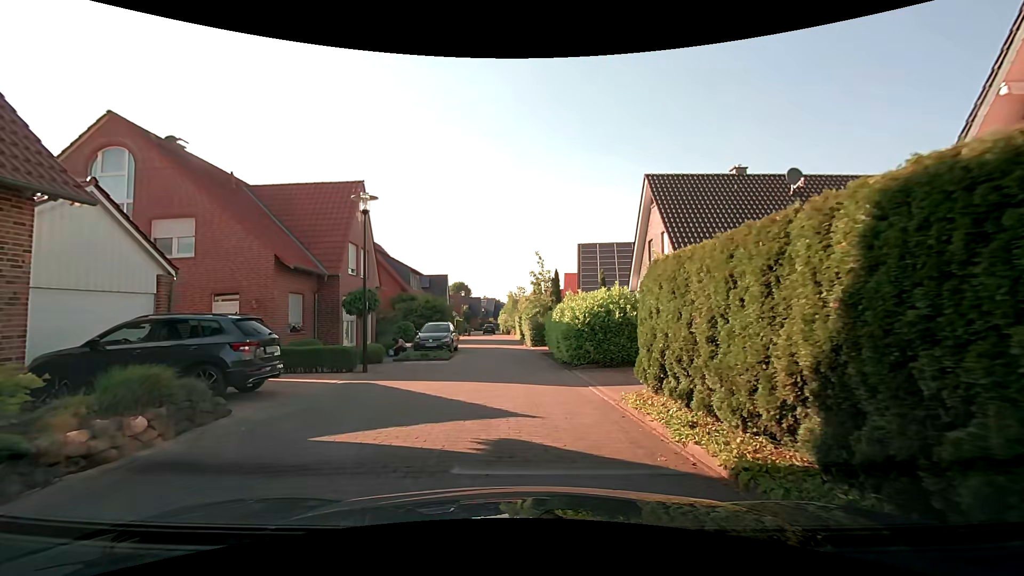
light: Day
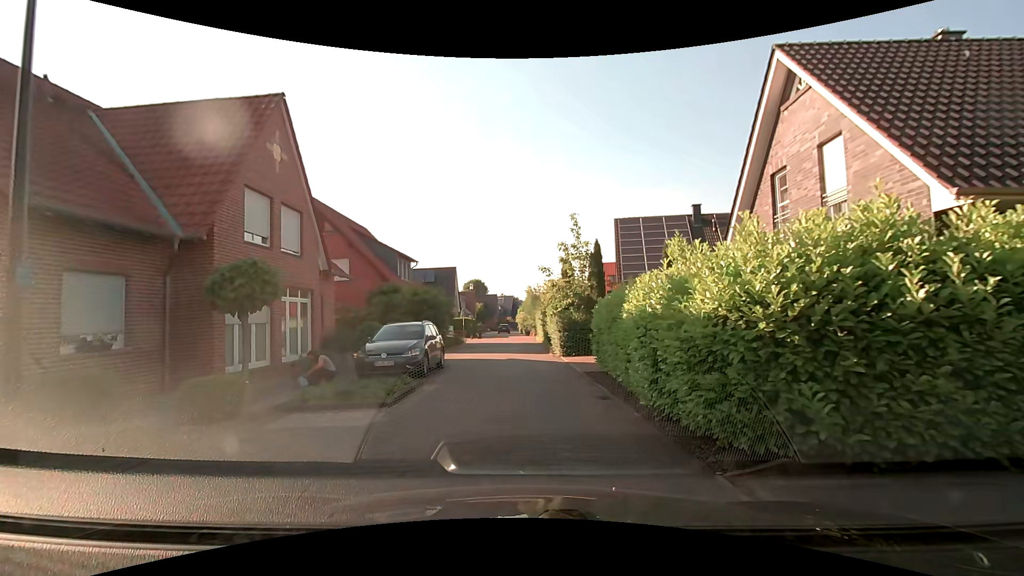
(-0.2, +10.5) m; -2°
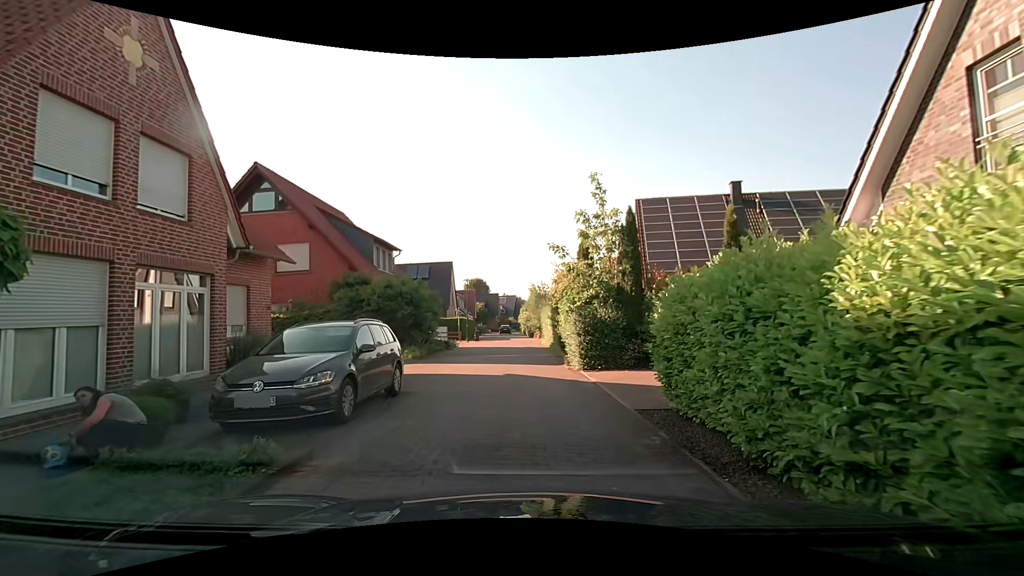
(-0.1, +6.1) m; 0°
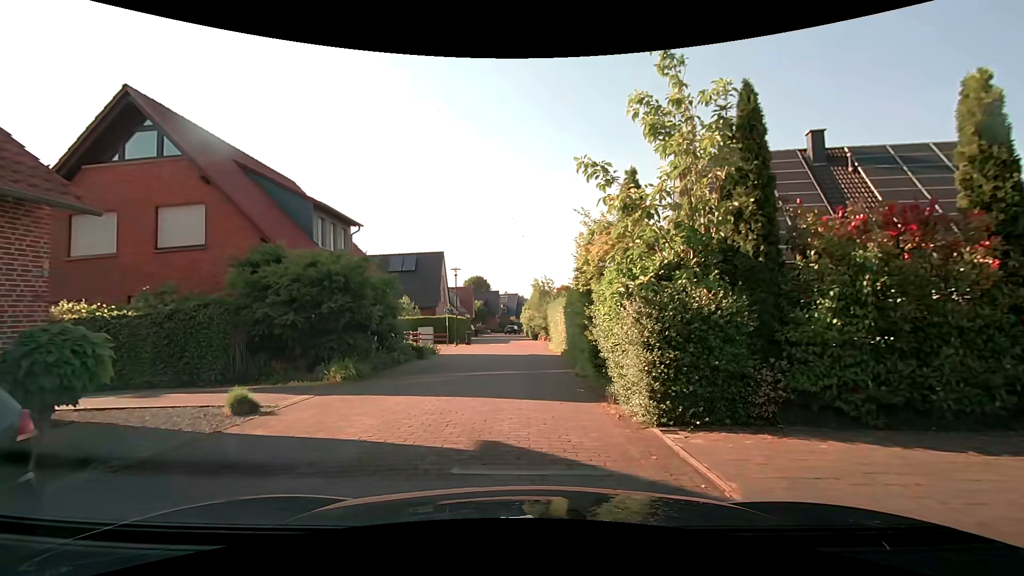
(-0.1, +8.0) m; -1°
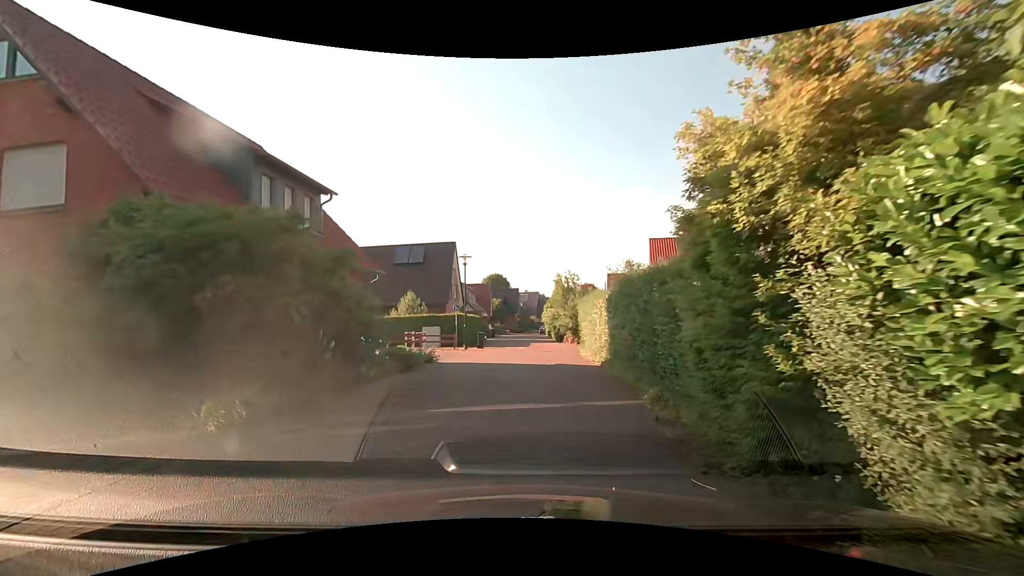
(-0.1, +5.9) m; -2°
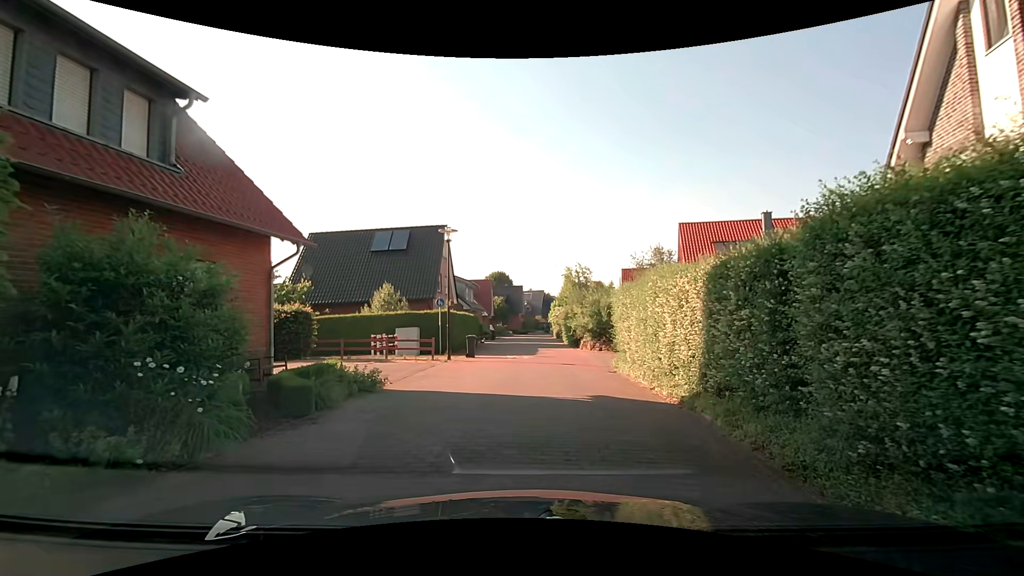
(-0.1, +7.8) m; 0°
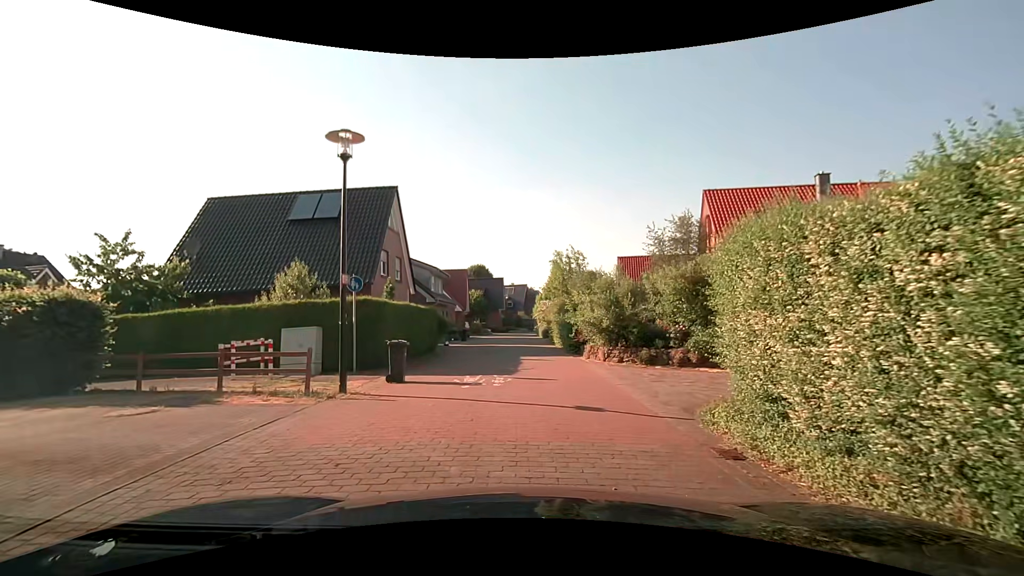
(+0.1, +9.7) m; +1°
